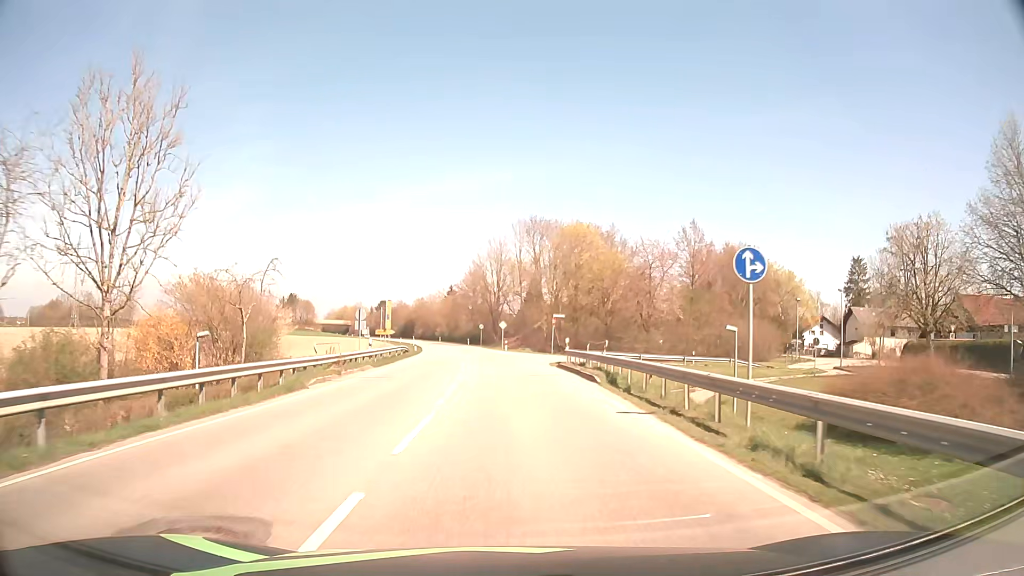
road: secondary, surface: asphalt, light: Day
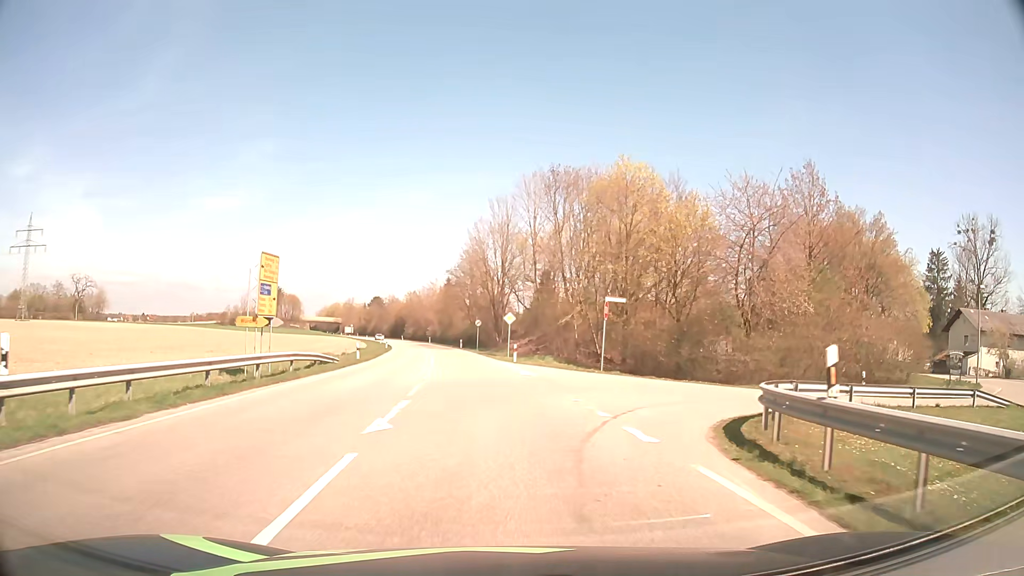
(-0.3, +28.0) m; 0°
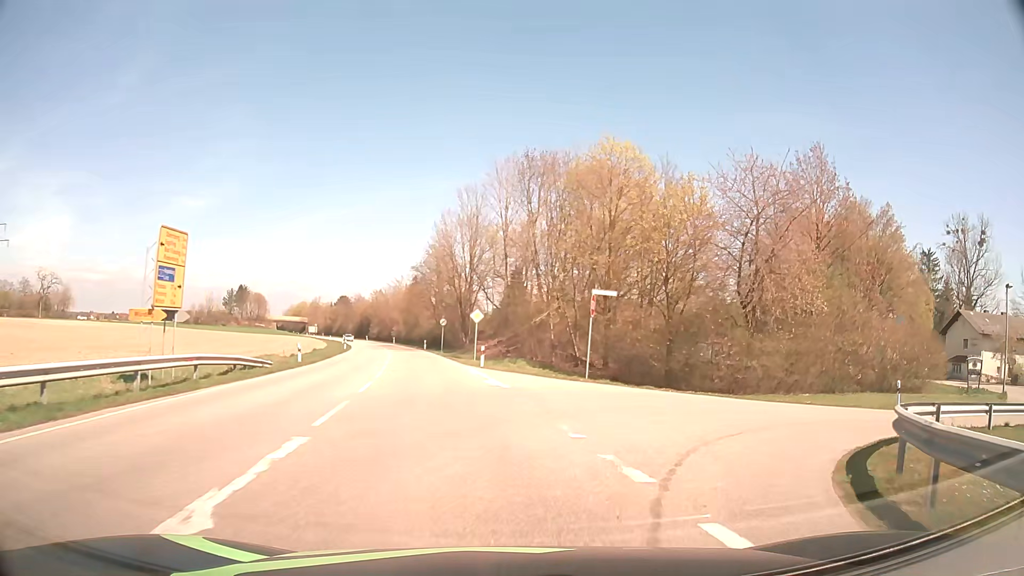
(0.0, +5.5) m; +2°
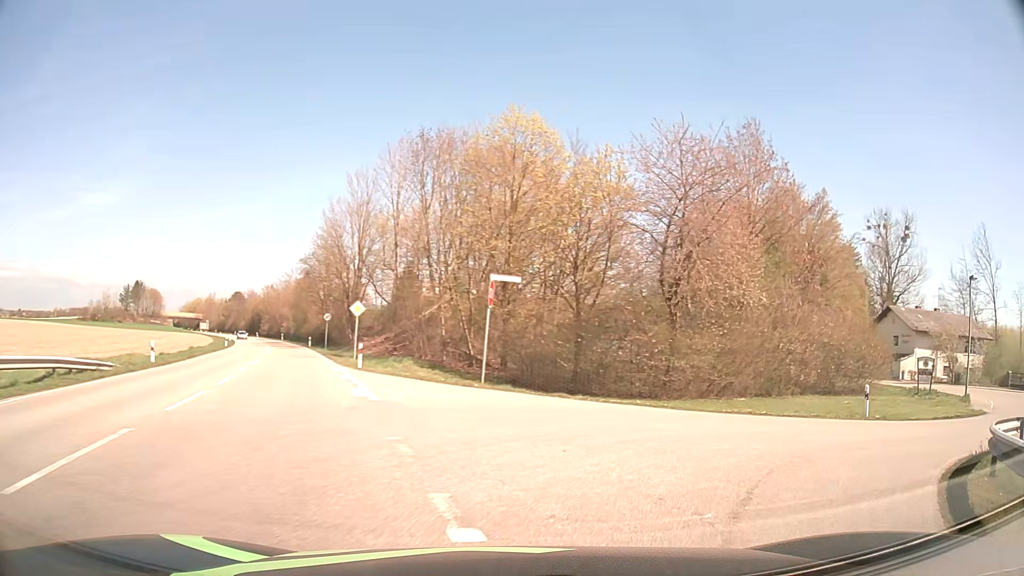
(+0.3, +4.9) m; +9°
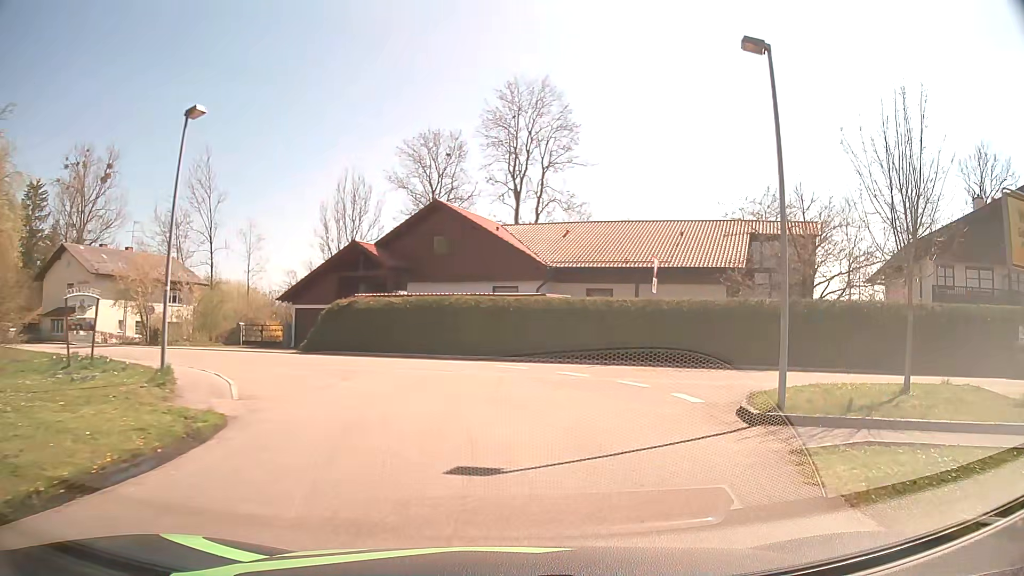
(+11.4, +15.9) m; +70°
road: residential
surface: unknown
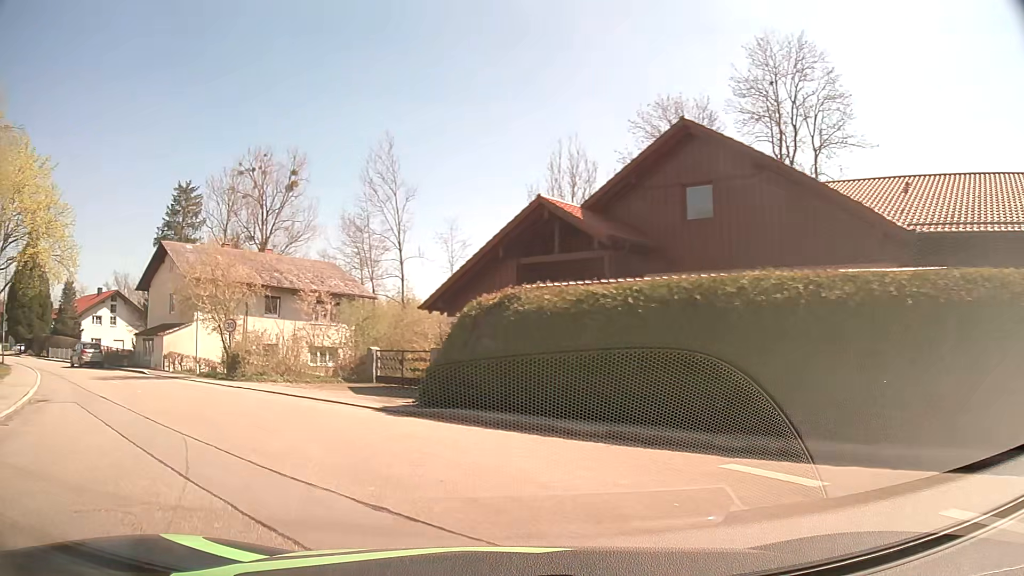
(-1.1, +17.1) m; -21°
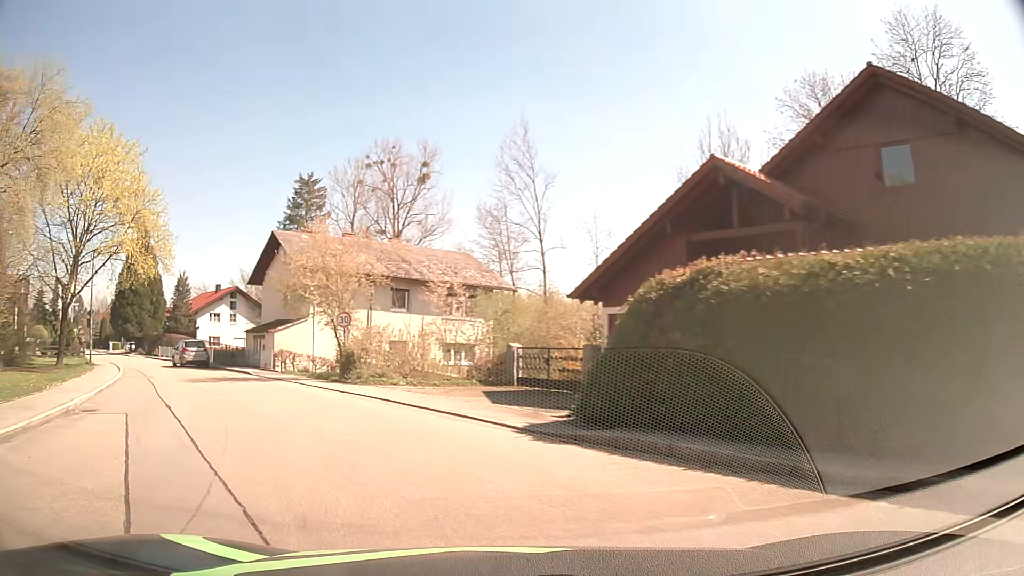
(-0.5, +3.8) m; -13°
